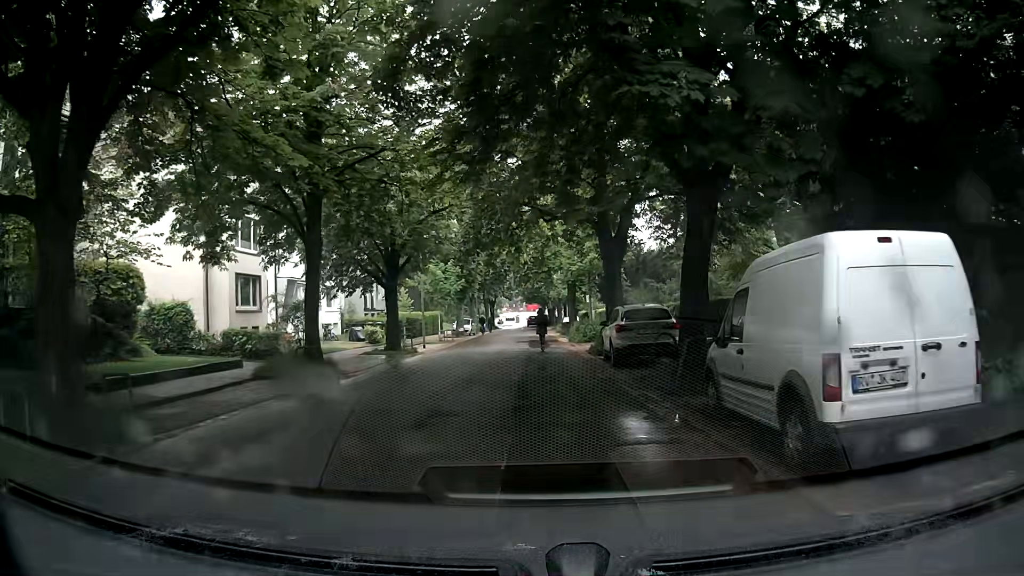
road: unclassified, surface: asphalt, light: Day
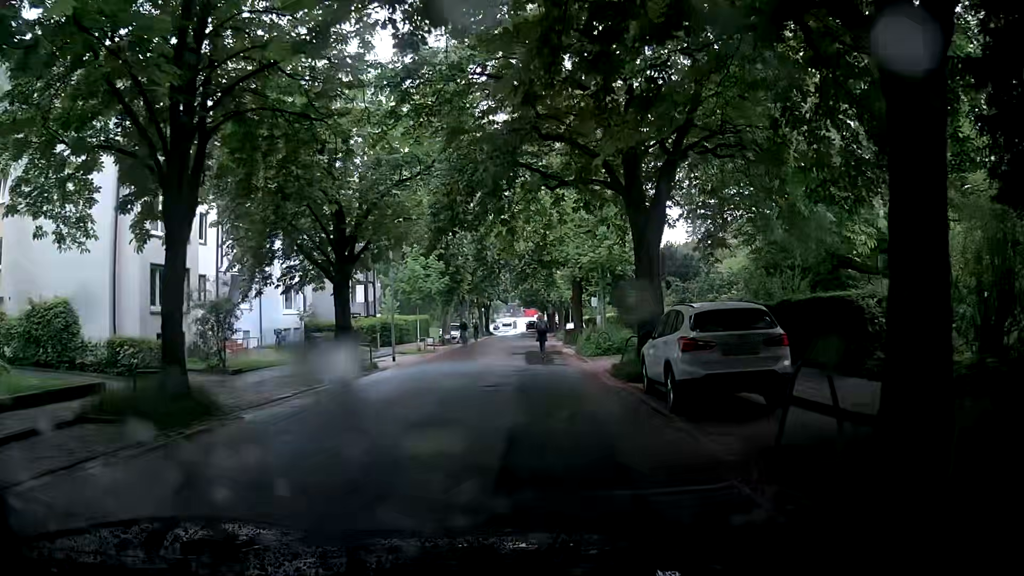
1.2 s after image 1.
(+0.2, +7.8) m; 0°
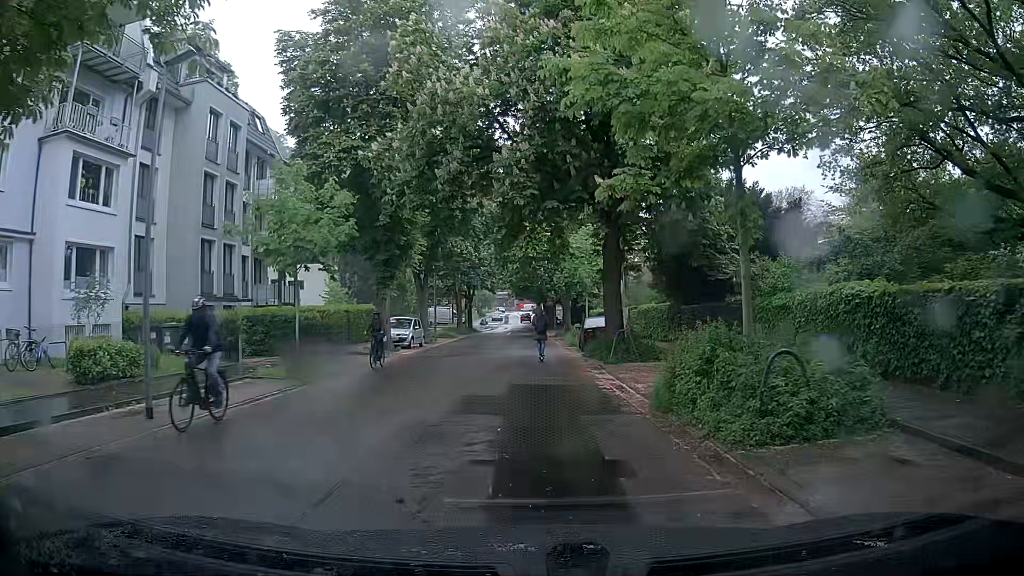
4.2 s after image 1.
(+0.3, +19.5) m; -1°
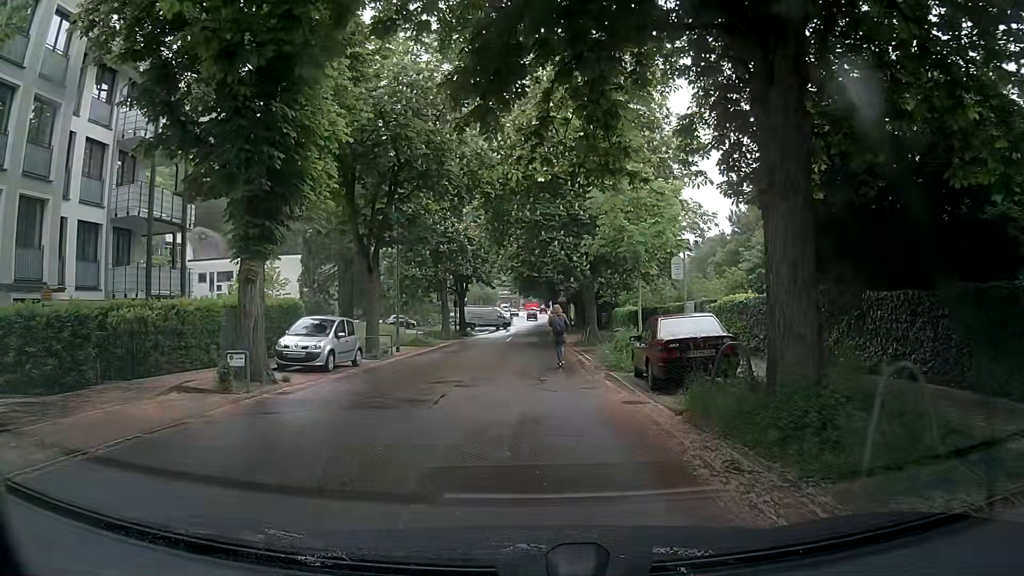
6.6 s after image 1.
(+0.4, +14.7) m; +2°
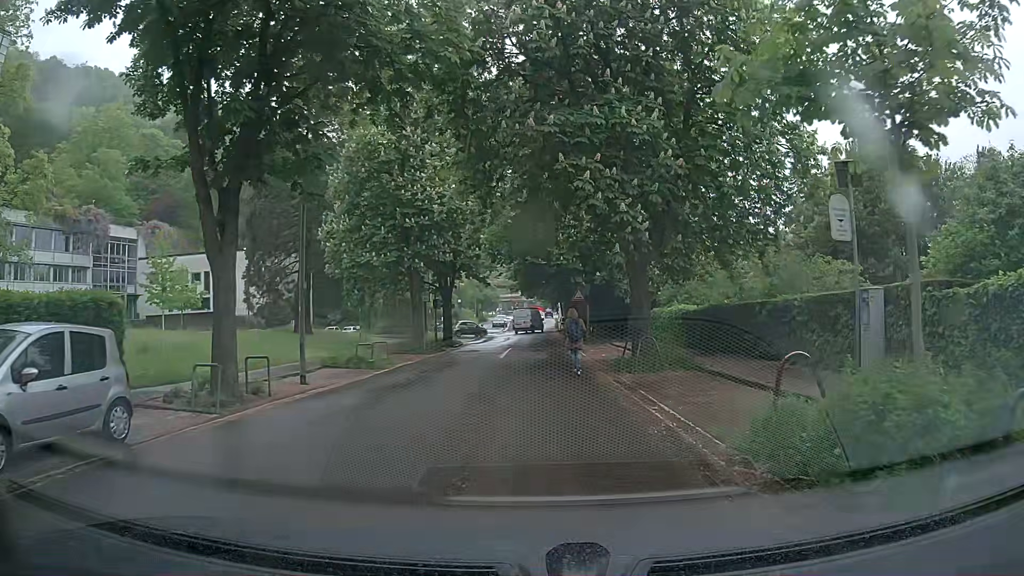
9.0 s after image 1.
(-0.2, +13.6) m; +1°
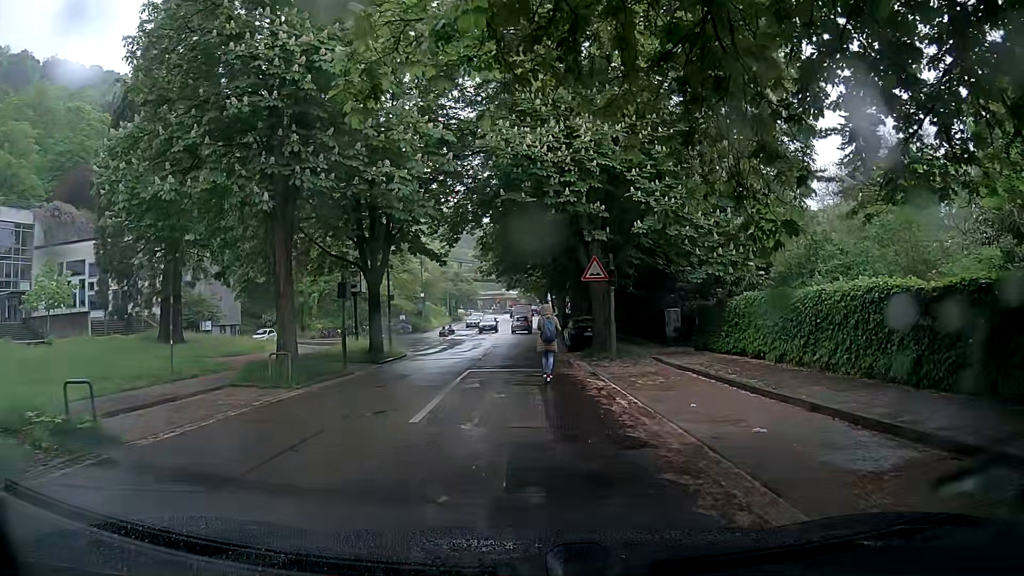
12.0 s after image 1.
(-0.2, +17.5) m; -1°
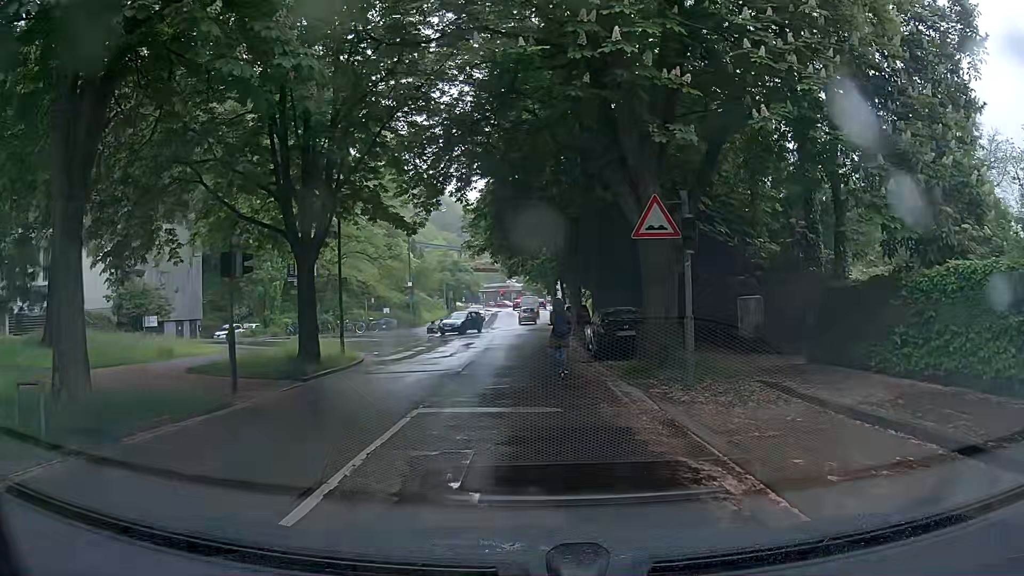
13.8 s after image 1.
(+0.2, +9.5) m; +2°
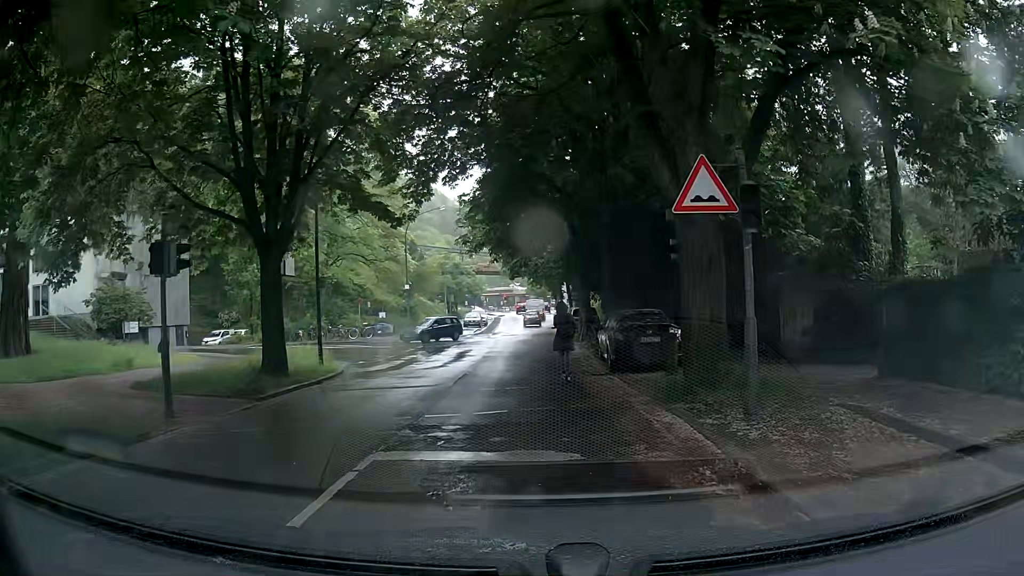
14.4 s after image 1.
(-0.1, +3.1) m; -2°
